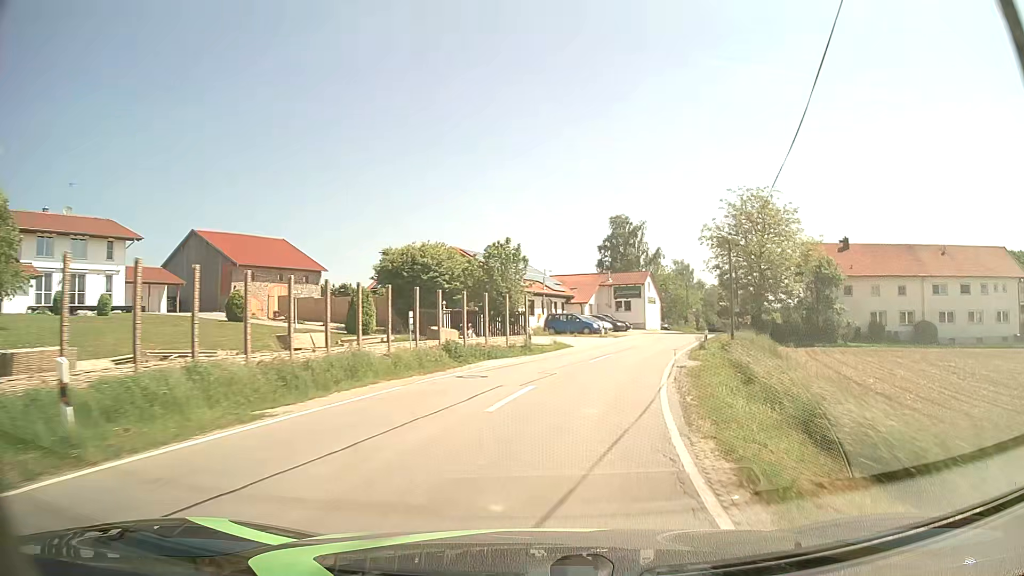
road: tertiary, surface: asphalt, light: Day
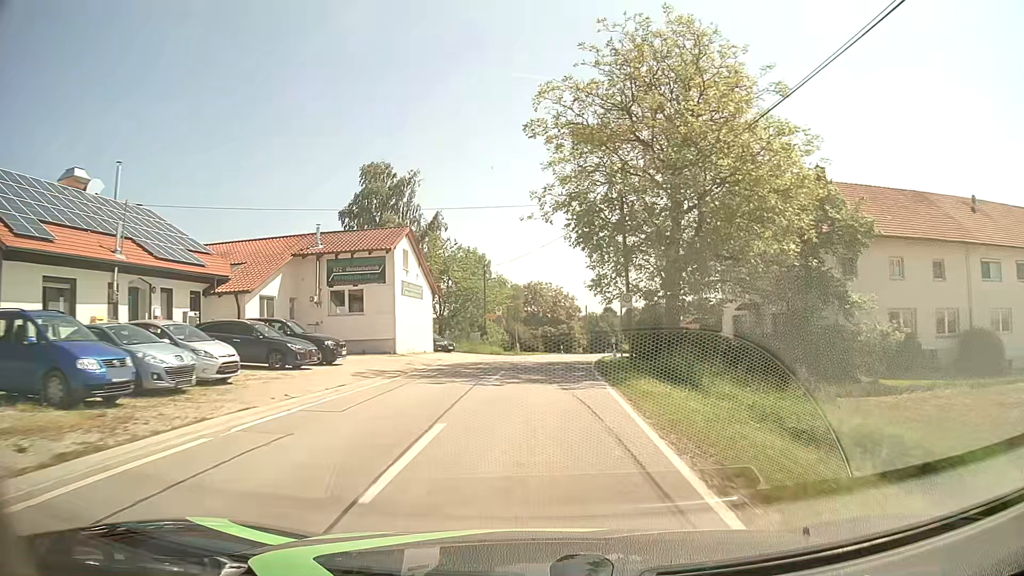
(+8.6, +39.1) m; +18°
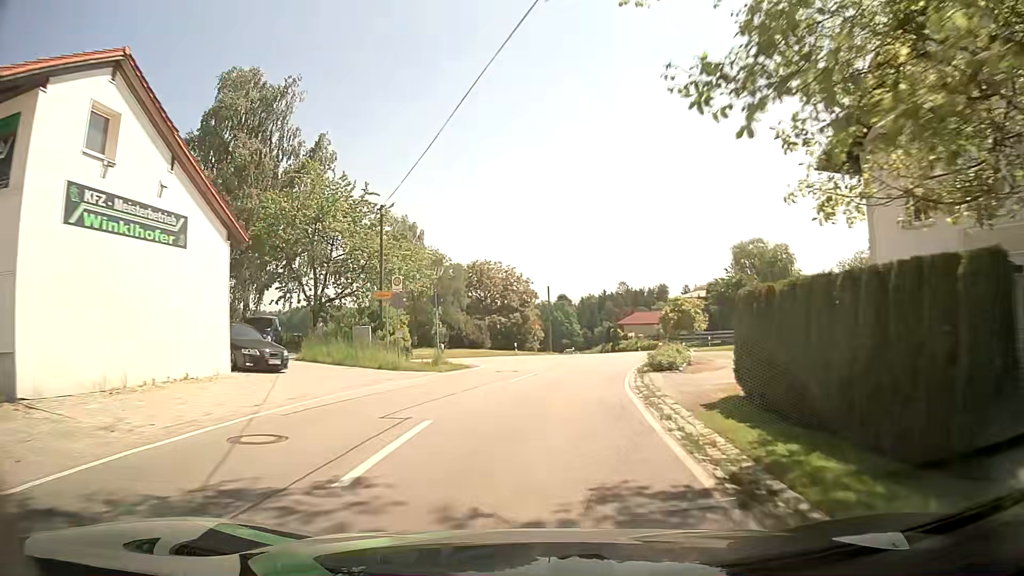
(+0.6, +23.1) m; +4°
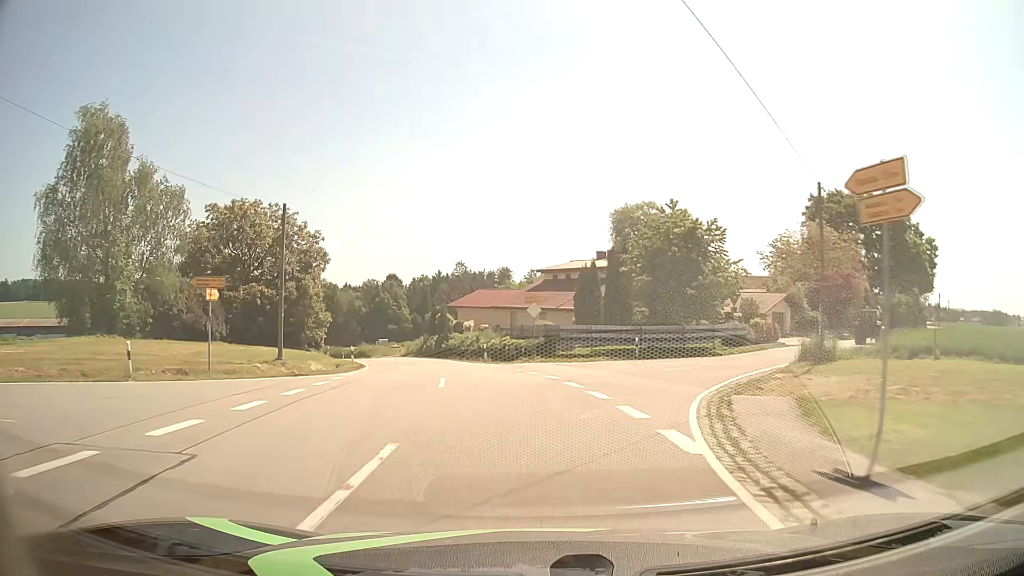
(+4.9, +37.0) m; +14°
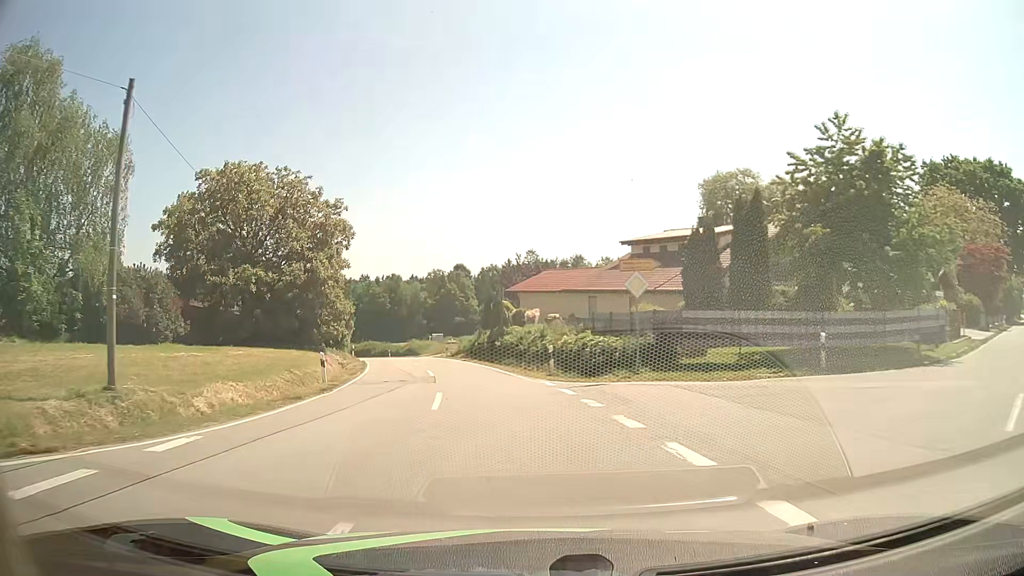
(-0.6, +15.5) m; -6°
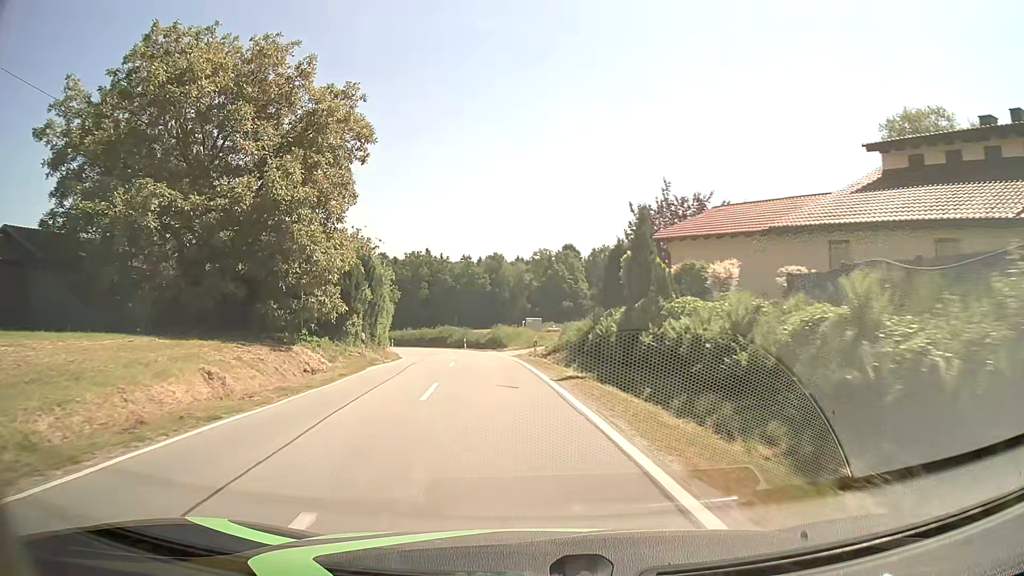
(-2.2, +24.6) m; -10°
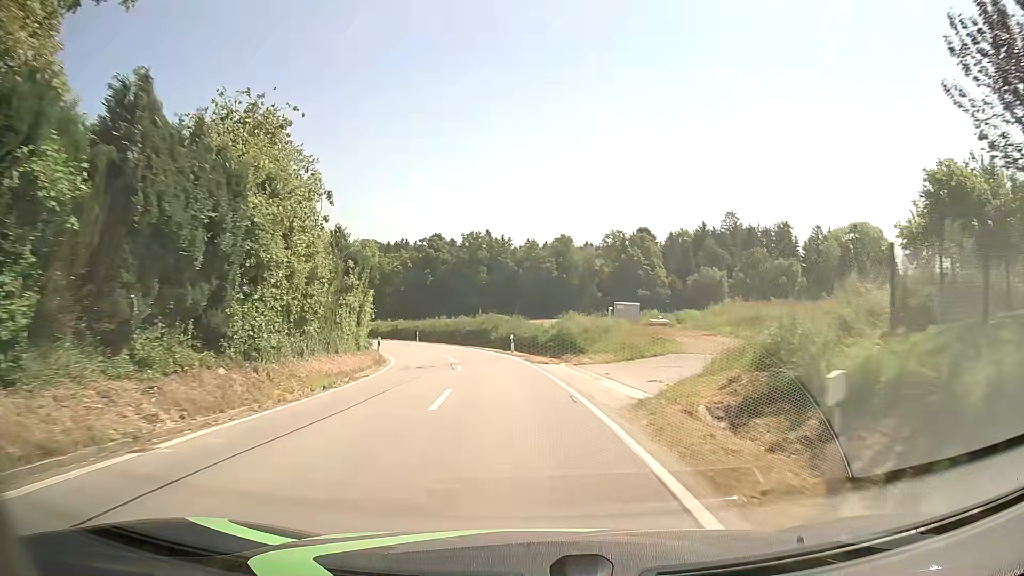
(-1.3, +25.3) m; -5°
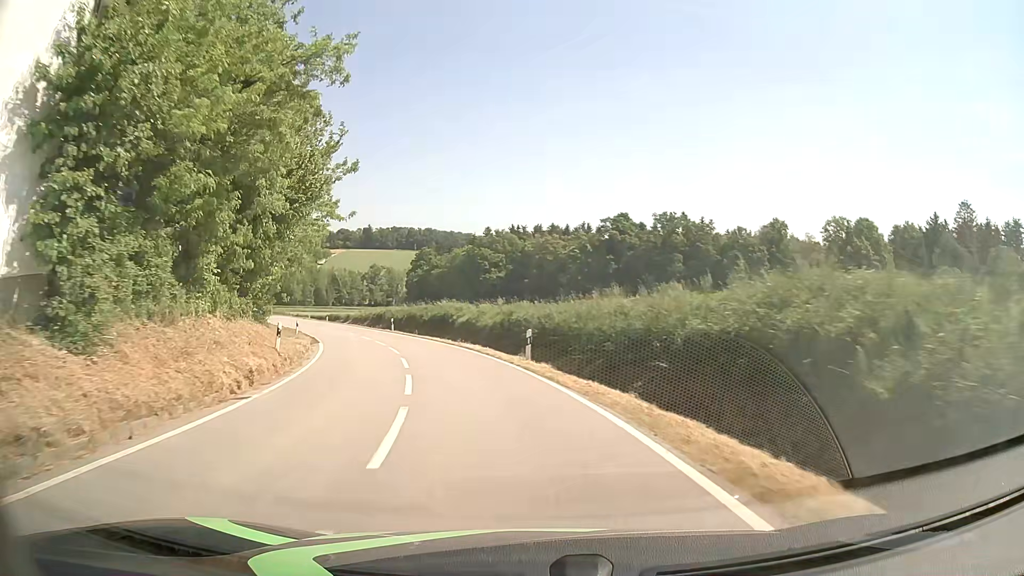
(-4.6, +41.9) m; -16°
(-1, +10) (-2, +20) (-5, +29) (-8, +39) (-12, +48) (-17, +57) (-21, +66) (-26, +75) (-31, +83) (-37, +91) m
